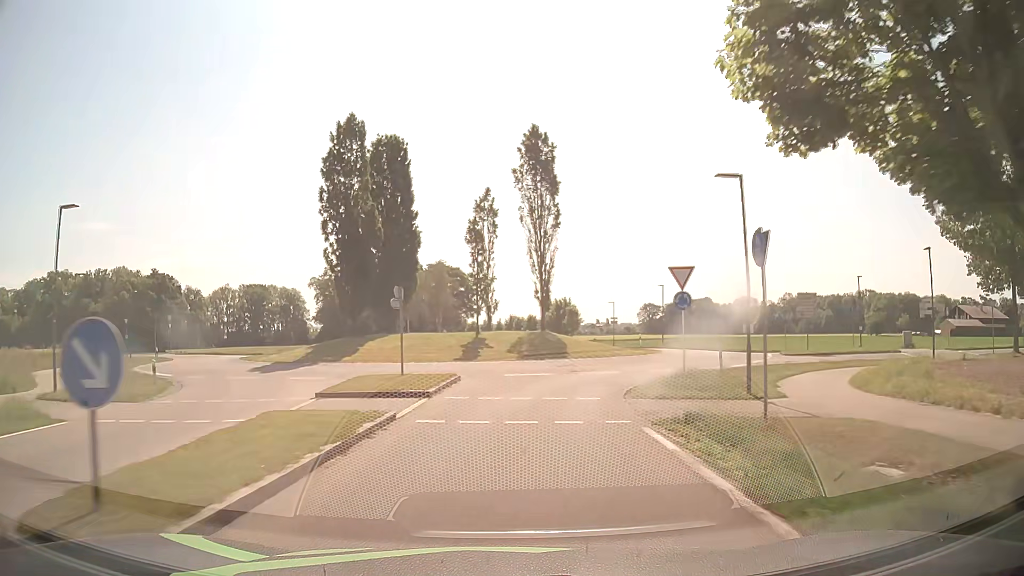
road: tertiary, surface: asphalt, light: Day
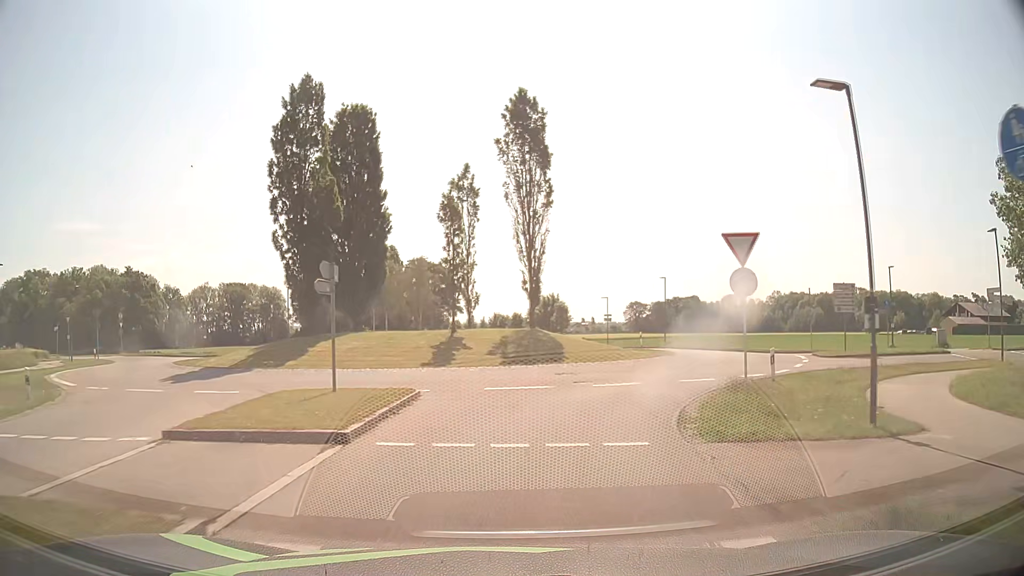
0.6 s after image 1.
(+0.1, +6.5) m; +1°
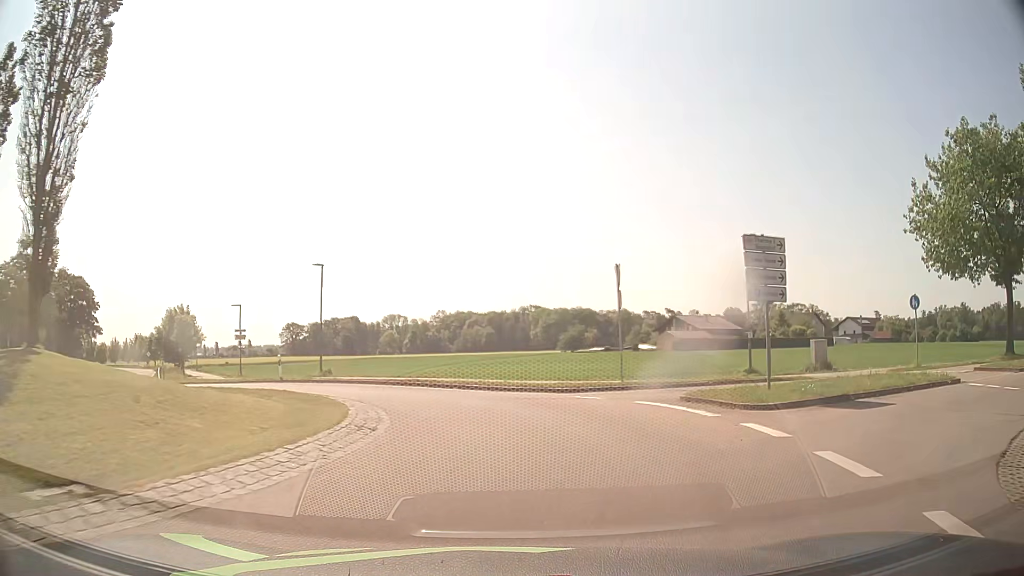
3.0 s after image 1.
(+4.2, +20.6) m; +29°
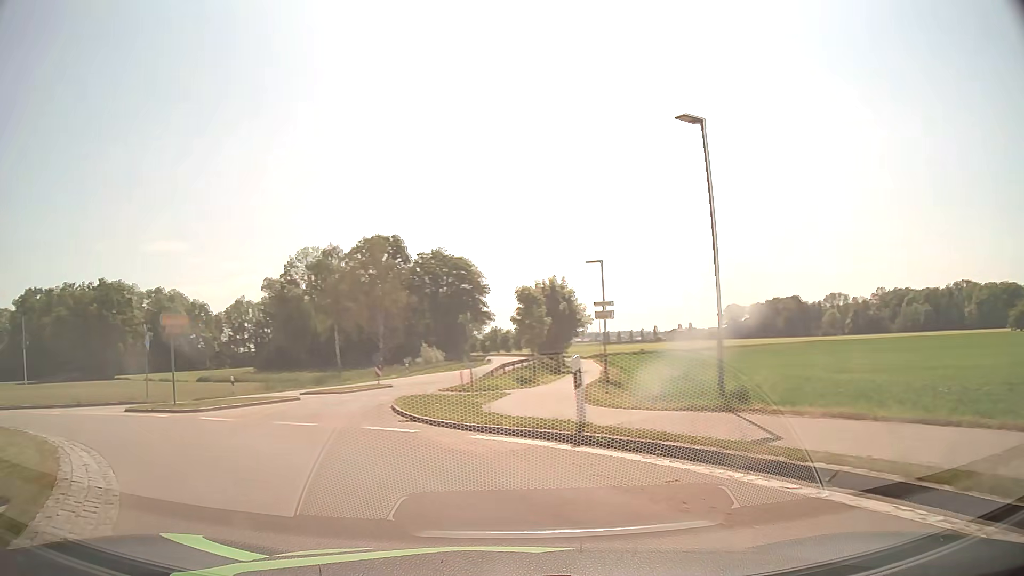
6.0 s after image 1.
(-3.3, +20.4) m; -38°
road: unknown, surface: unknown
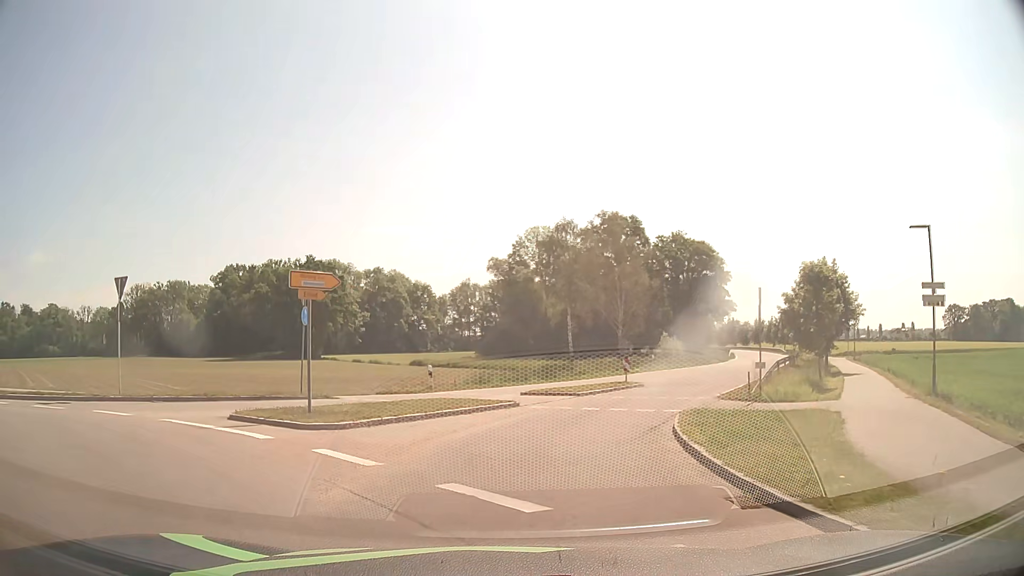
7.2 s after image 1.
(-1.6, +8.5) m; -19°
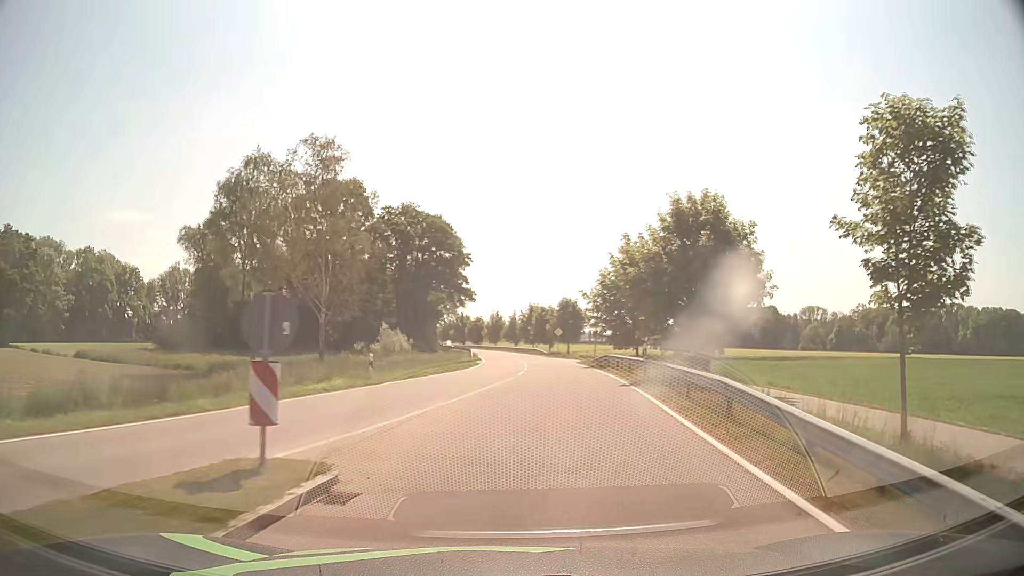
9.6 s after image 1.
(+3.8, +21.9) m; +23°
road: tertiary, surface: asphalt
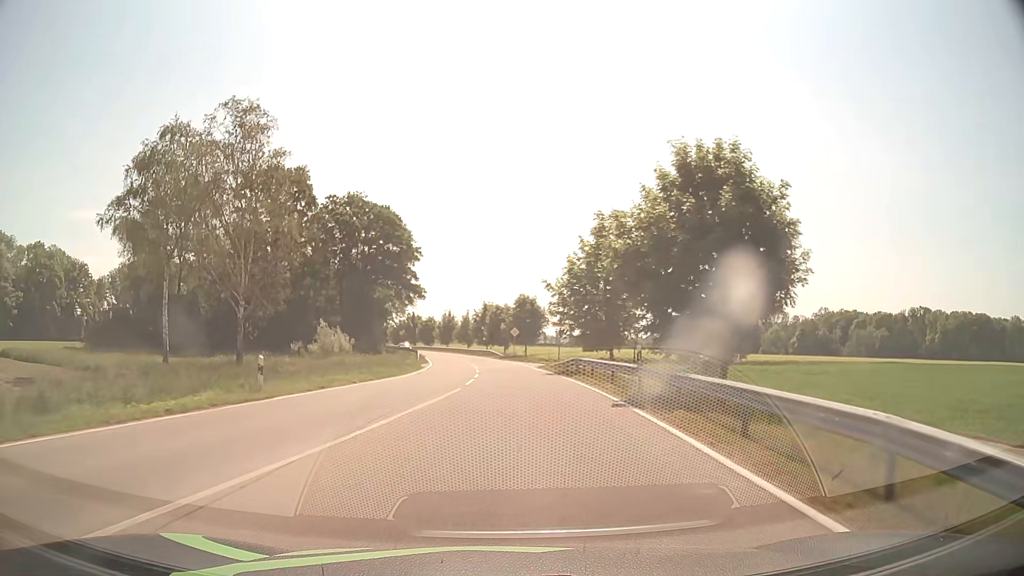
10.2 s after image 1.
(+0.4, +7.0) m; +5°
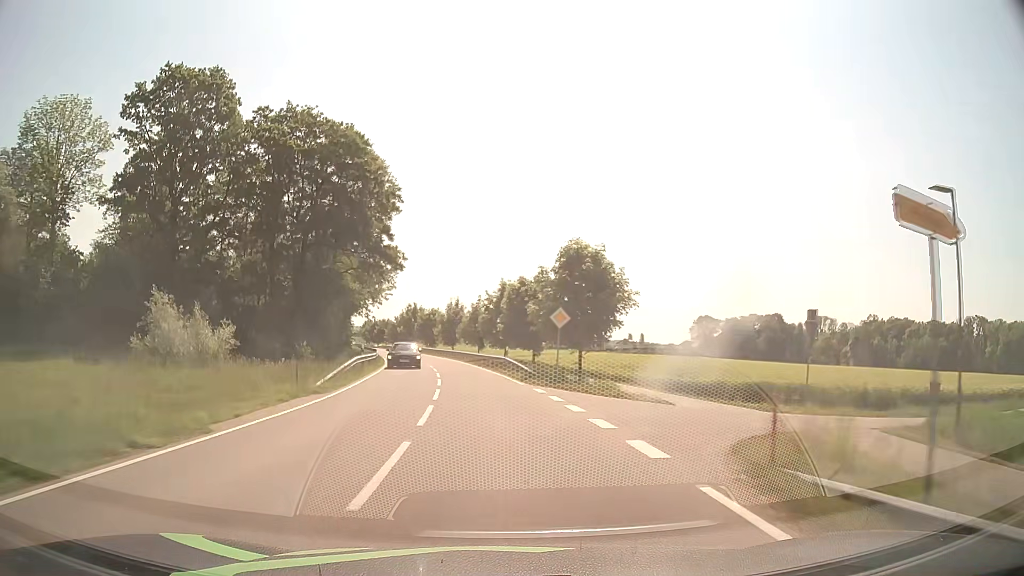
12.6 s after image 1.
(-0.1, +34.7) m; -2°
(0, +10) (-1, +20) (-1, +30) (-3, +40) (-4, +50) (-6, +60) (-8, +69) (-10, +79) (-13, +89) (-16, +98) m
